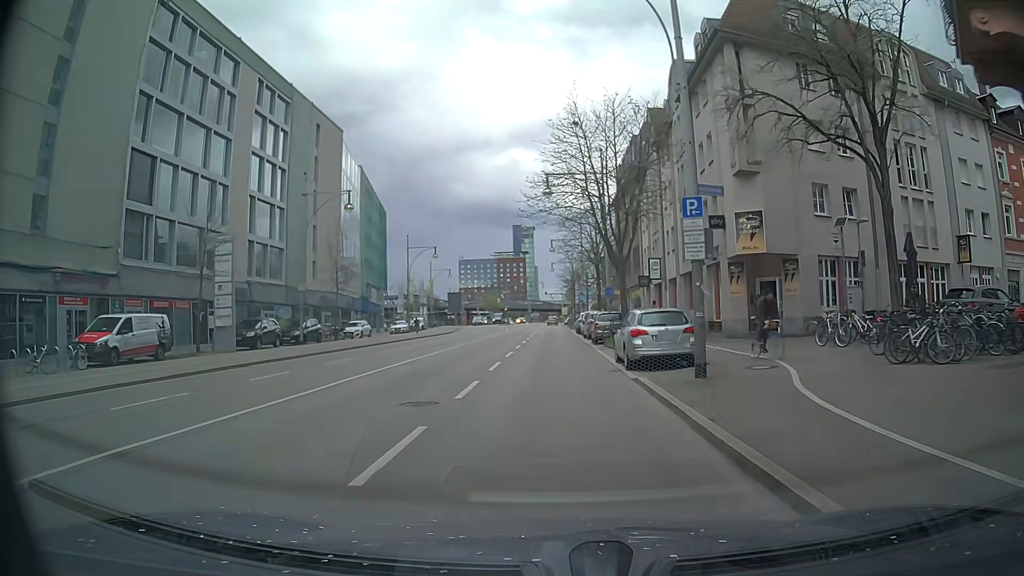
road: primary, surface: asphalt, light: Day
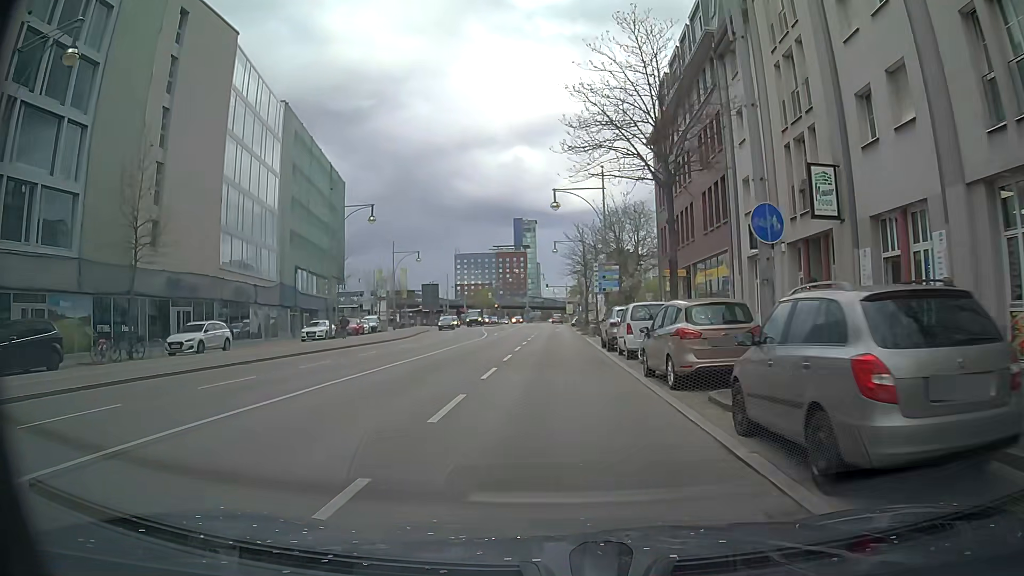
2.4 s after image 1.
(+0.2, +26.9) m; 0°
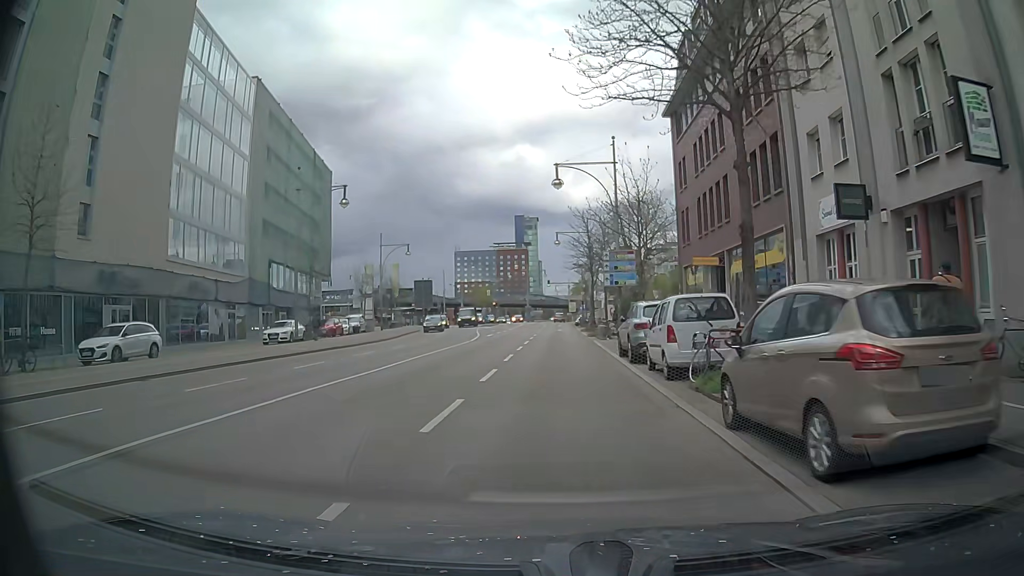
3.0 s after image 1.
(0.0, +6.8) m; 0°
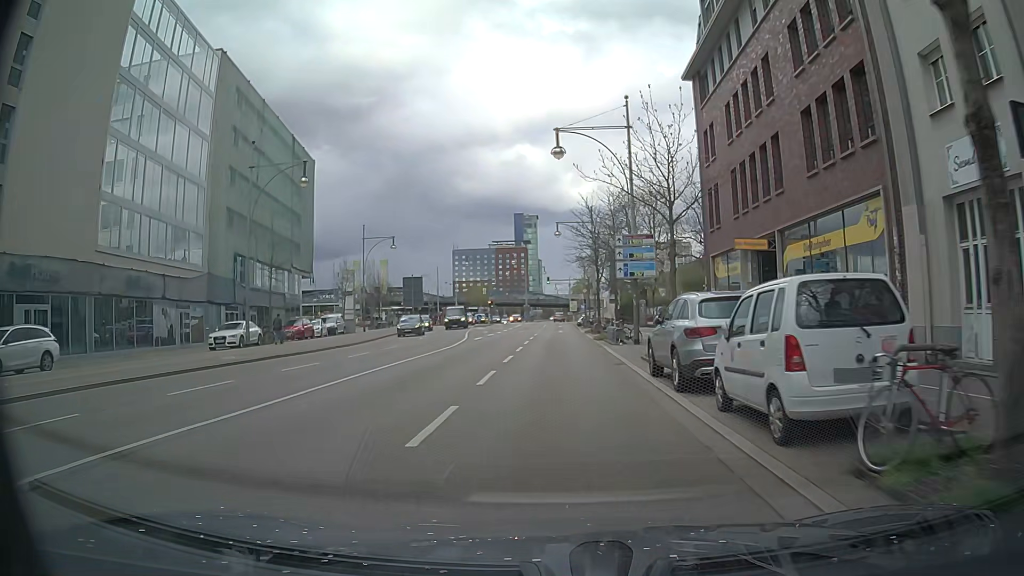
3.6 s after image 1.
(0.0, +6.8) m; 0°
(0, +10) (0, +20) (0, +30) (0, +40) (0, +50) (0, +60) (0, +70) (+1, +80) (+1, +90) (+1, +100) m
